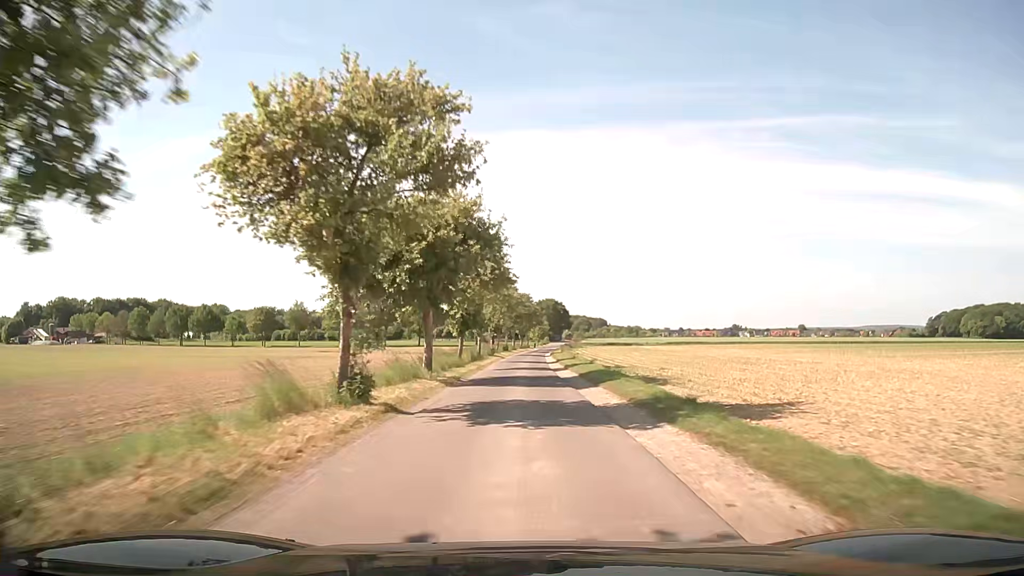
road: unclassified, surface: asphalt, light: Day
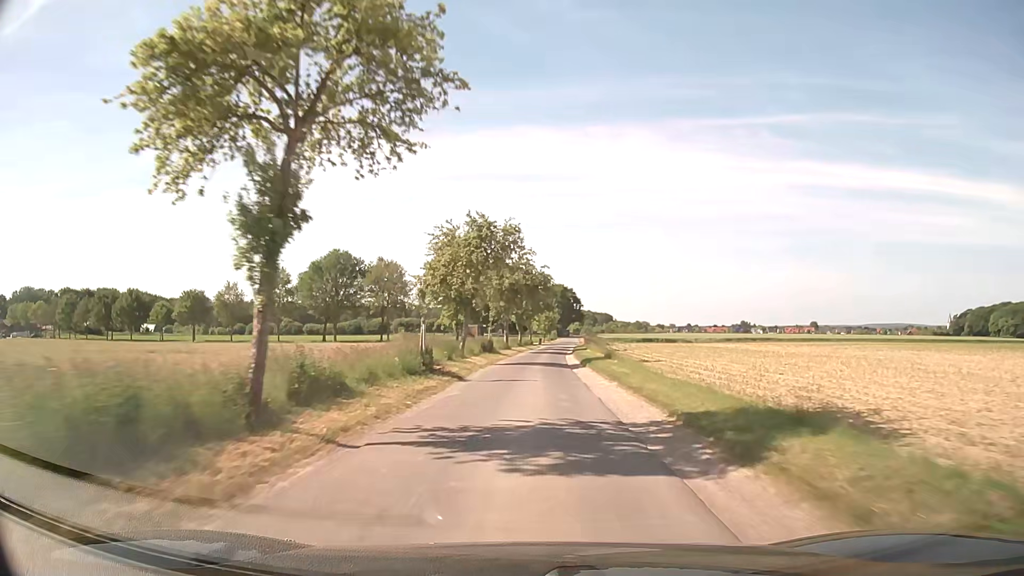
(-0.5, +42.3) m; -1°
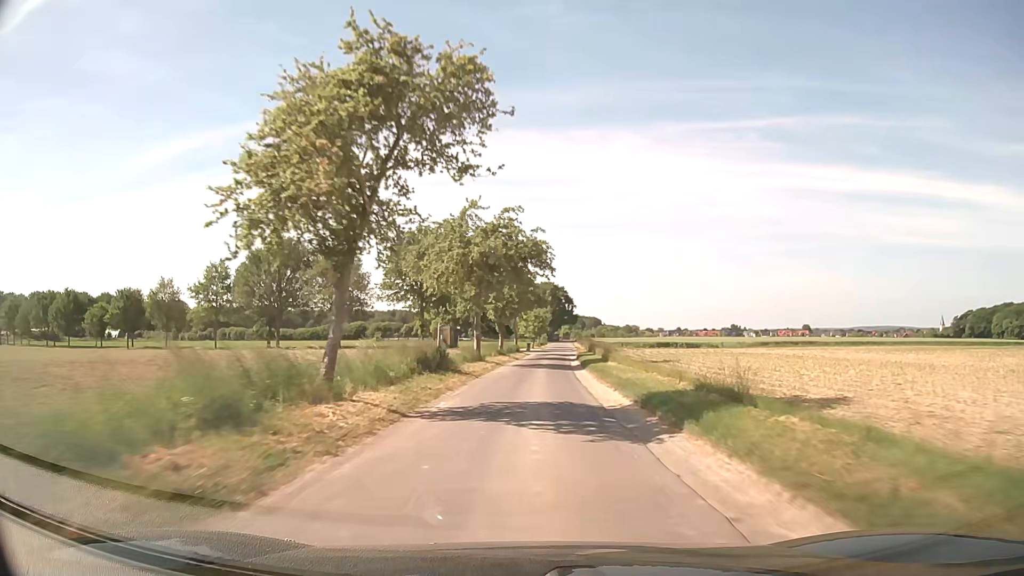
(+0.1, +21.3) m; +1°
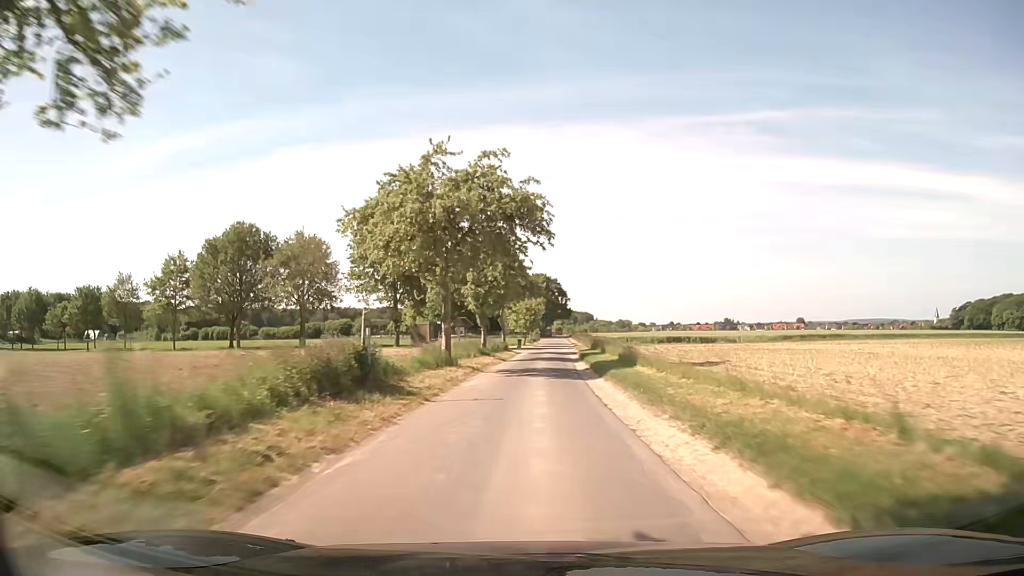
(+0.1, +10.7) m; +1°
(0, +10) (0, +20) (0, +30) (+1, +40) (+1, +50) (+2, +60) (+2, +70) (+3, +80) (+3, +90) (+4, +100) m
